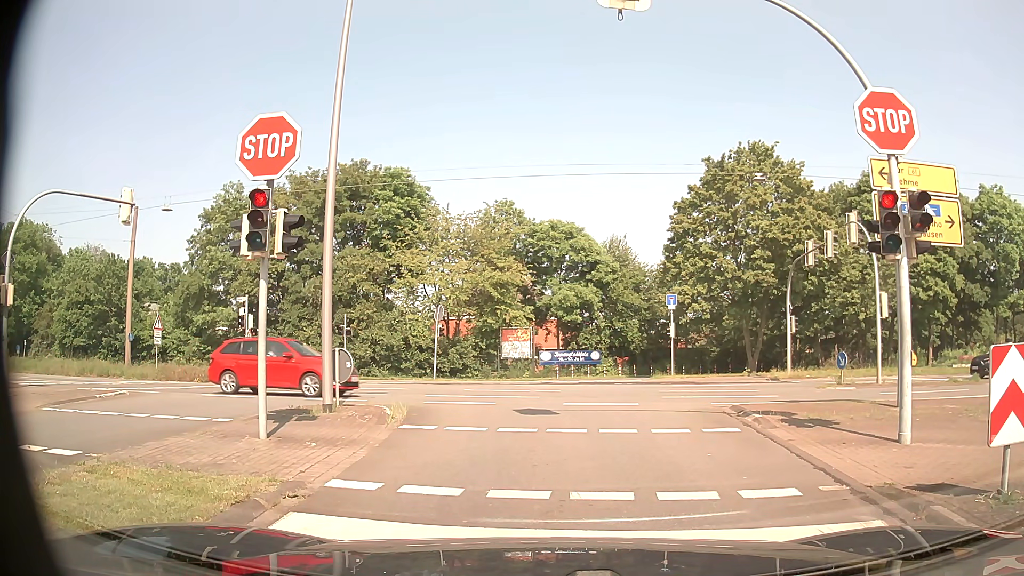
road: residential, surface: asphalt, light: Day
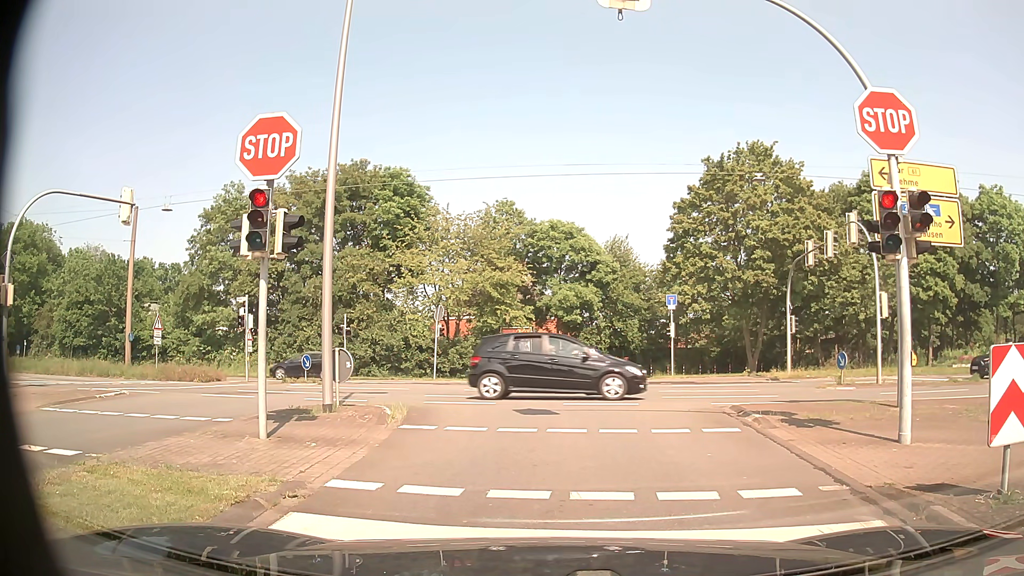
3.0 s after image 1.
(0.0, 0.0) m; 0°
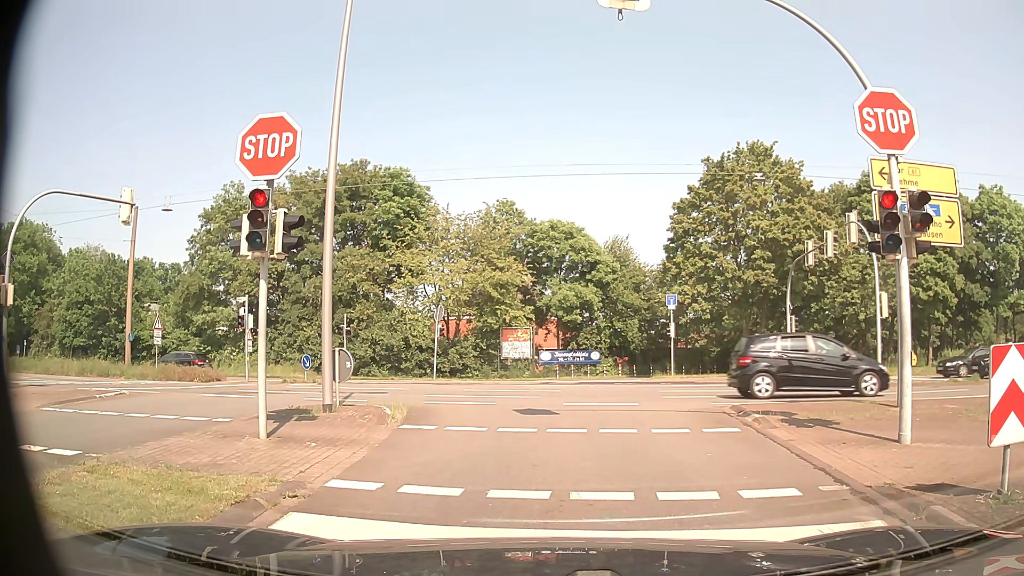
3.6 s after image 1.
(0.0, 0.0) m; 0°
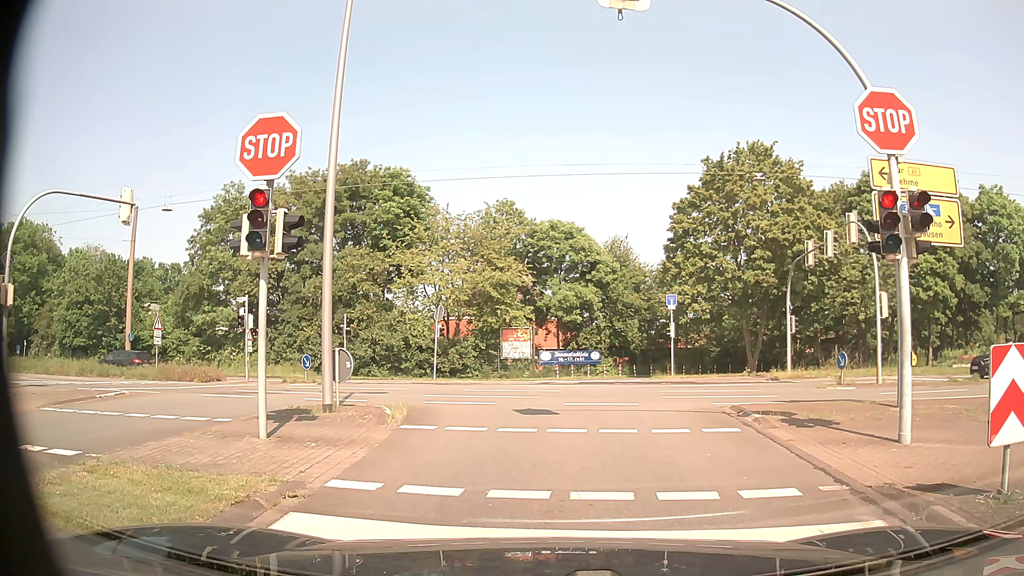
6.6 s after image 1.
(0.0, 0.0) m; 0°
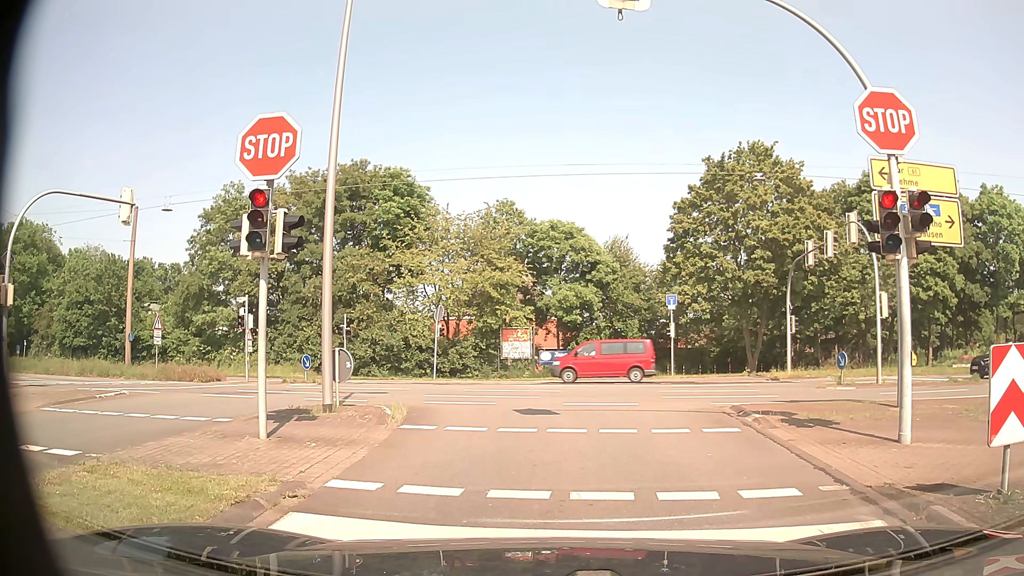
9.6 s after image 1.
(0.0, 0.0) m; 0°
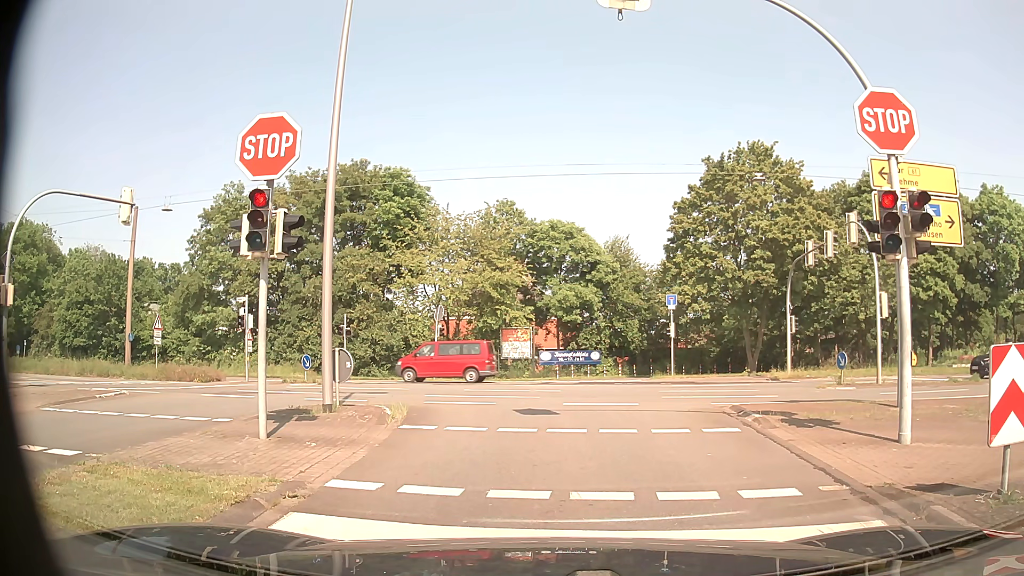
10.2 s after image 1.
(0.0, 0.0) m; 0°
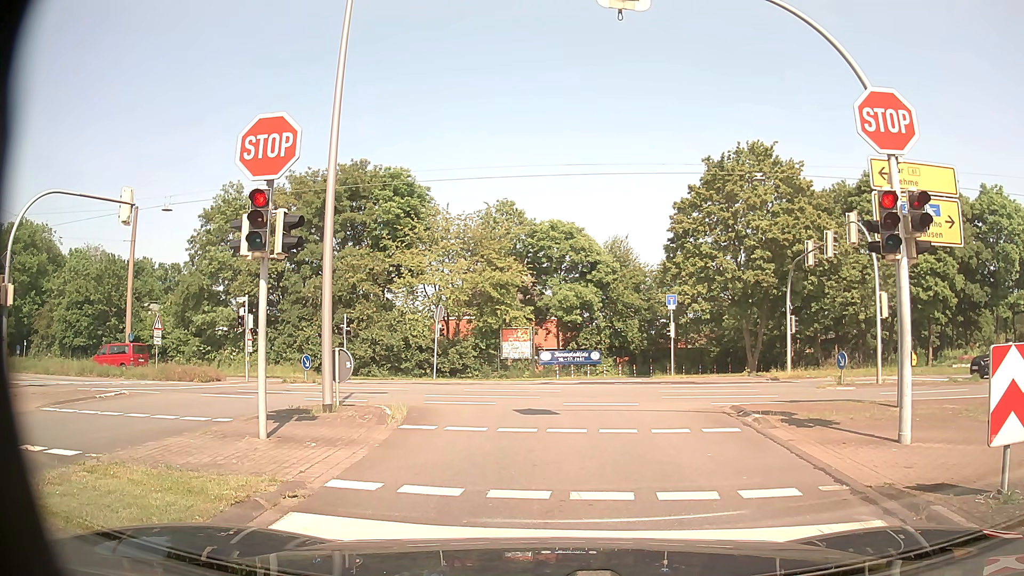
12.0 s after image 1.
(0.0, 0.0) m; 0°
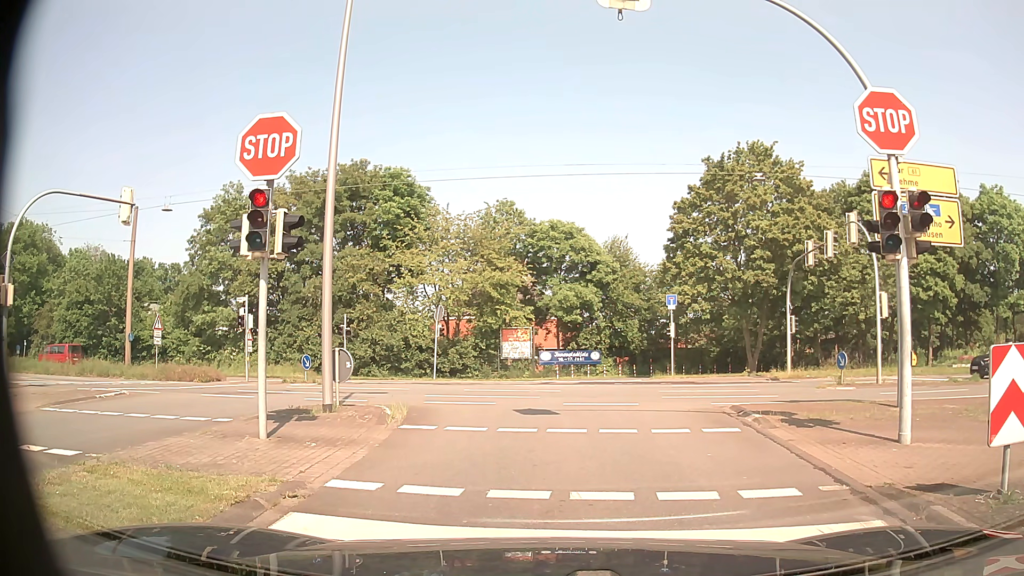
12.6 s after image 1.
(0.0, 0.0) m; 0°
